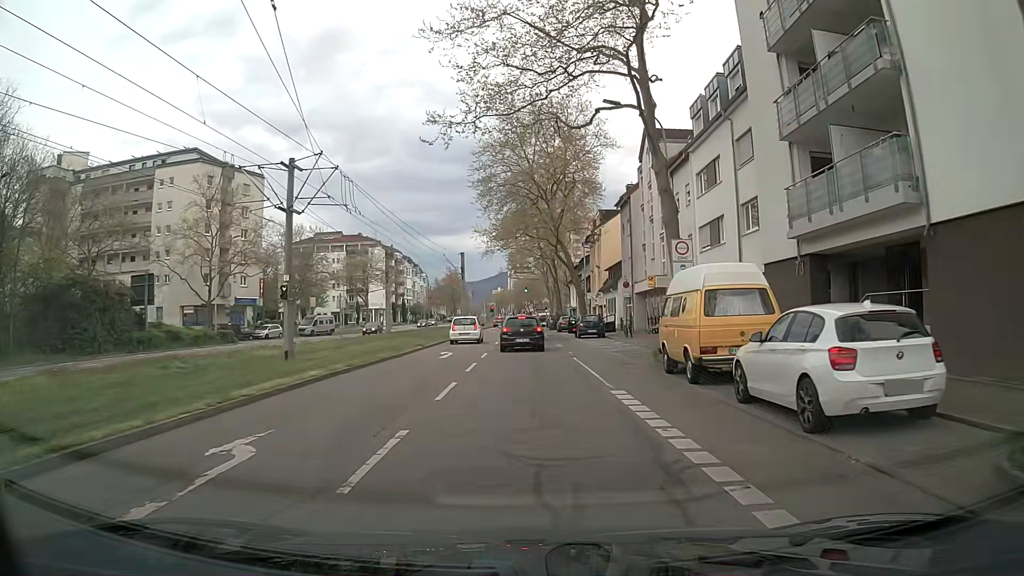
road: tertiary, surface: asphalt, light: Day
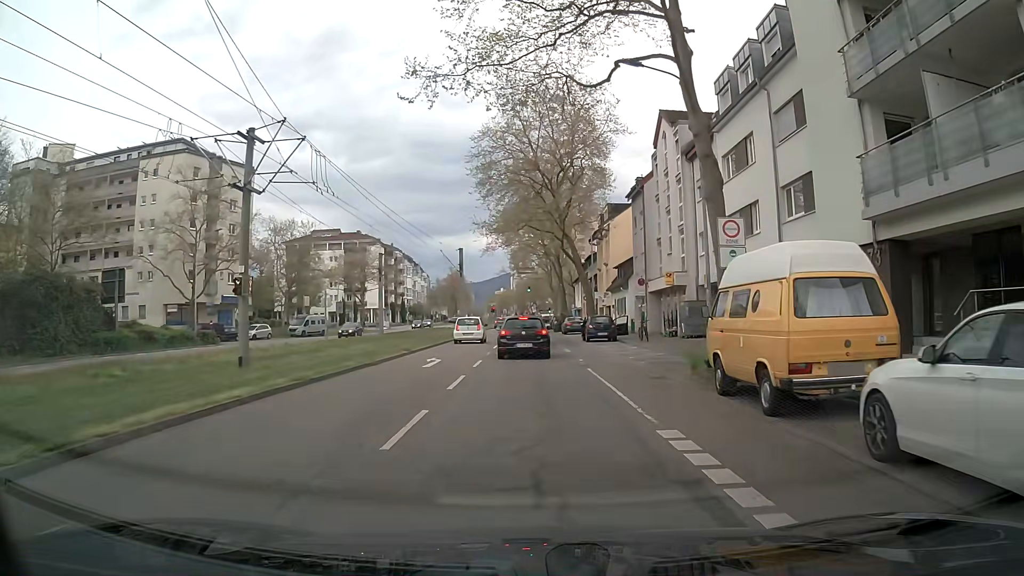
(-0.1, +4.3) m; -1°
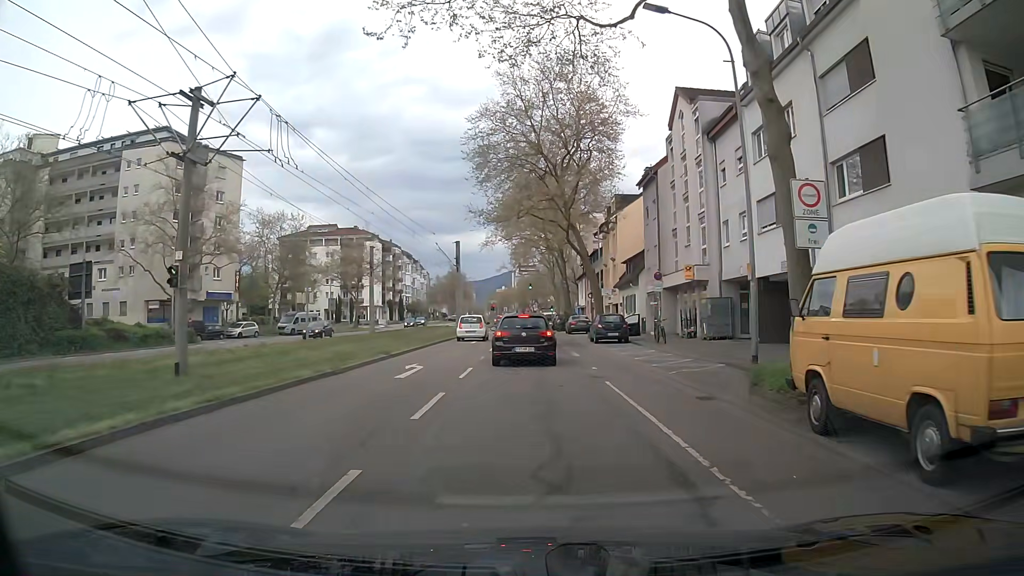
(-0.1, +4.0) m; 0°
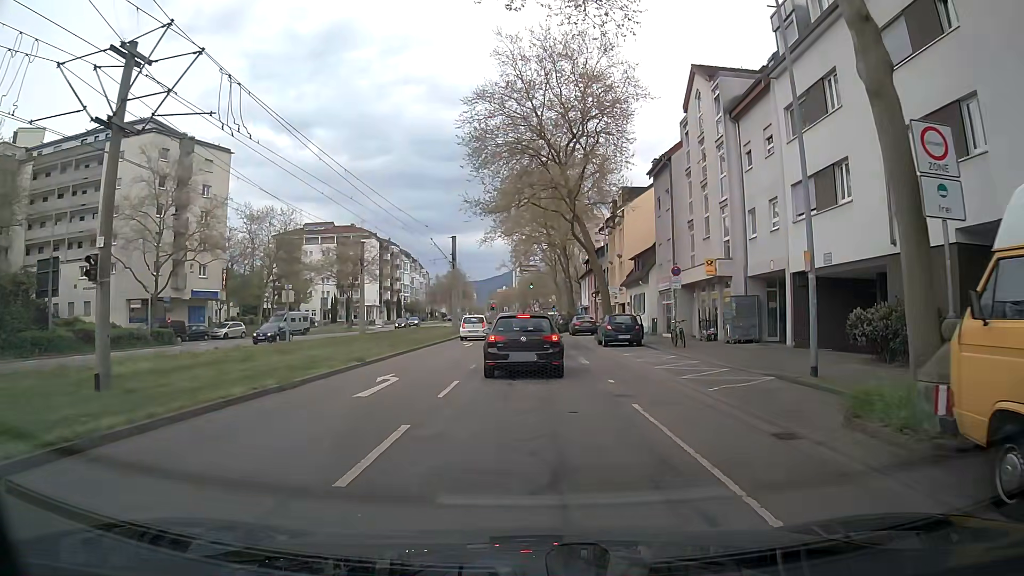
(-0.1, +3.4) m; -1°
